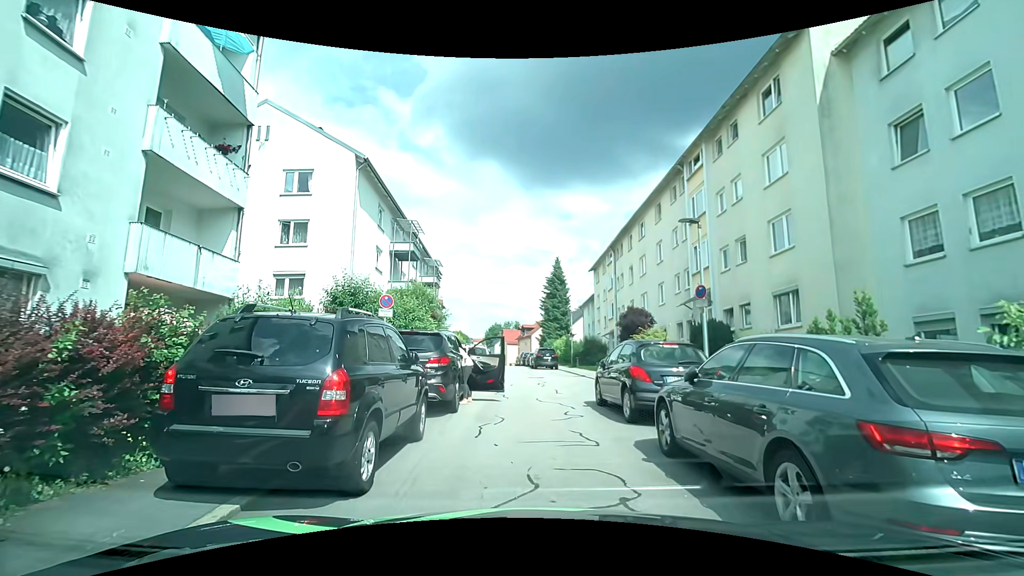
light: Day
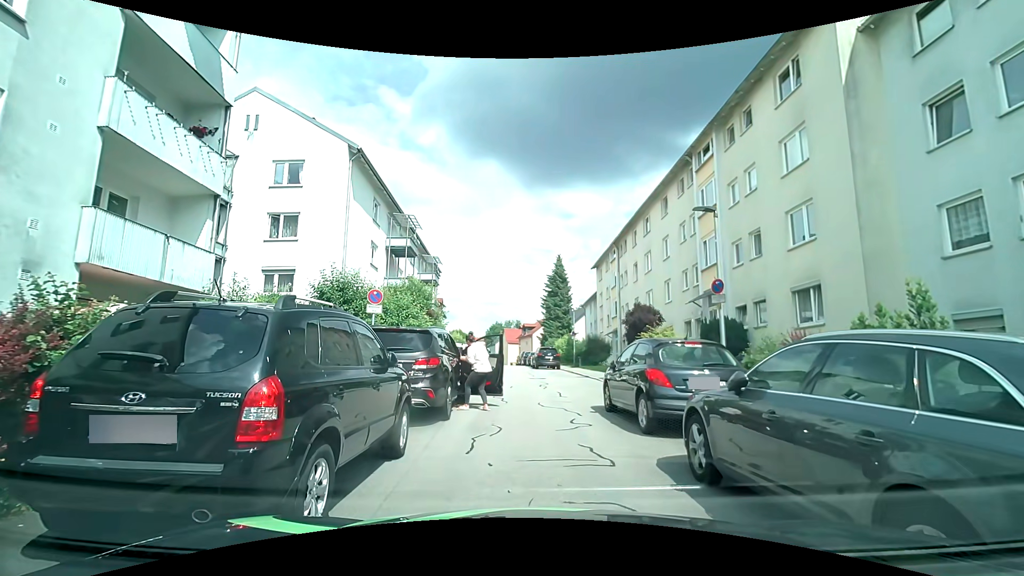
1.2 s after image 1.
(0.0, +1.2) m; 0°
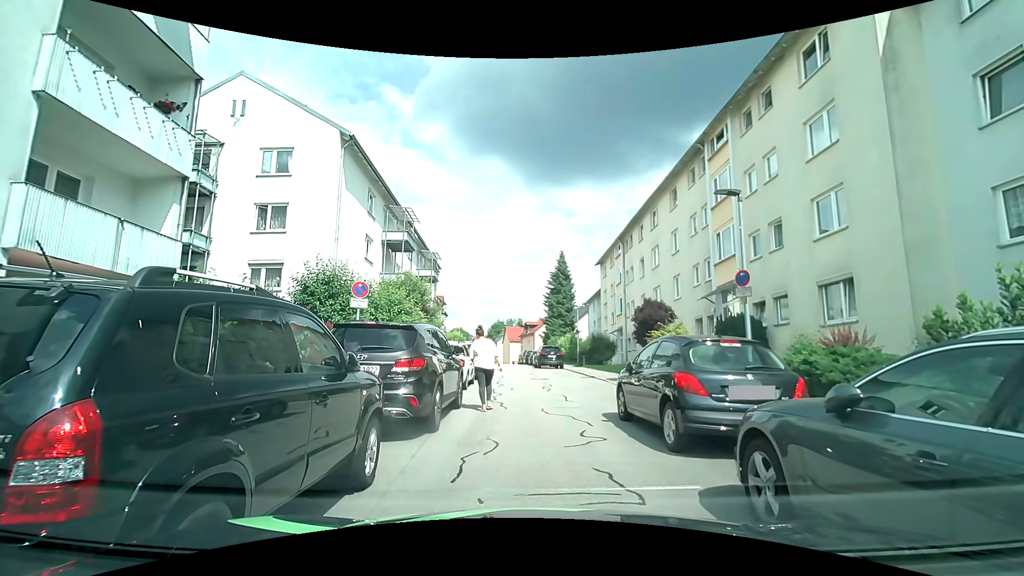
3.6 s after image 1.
(0.0, +1.3) m; 0°
